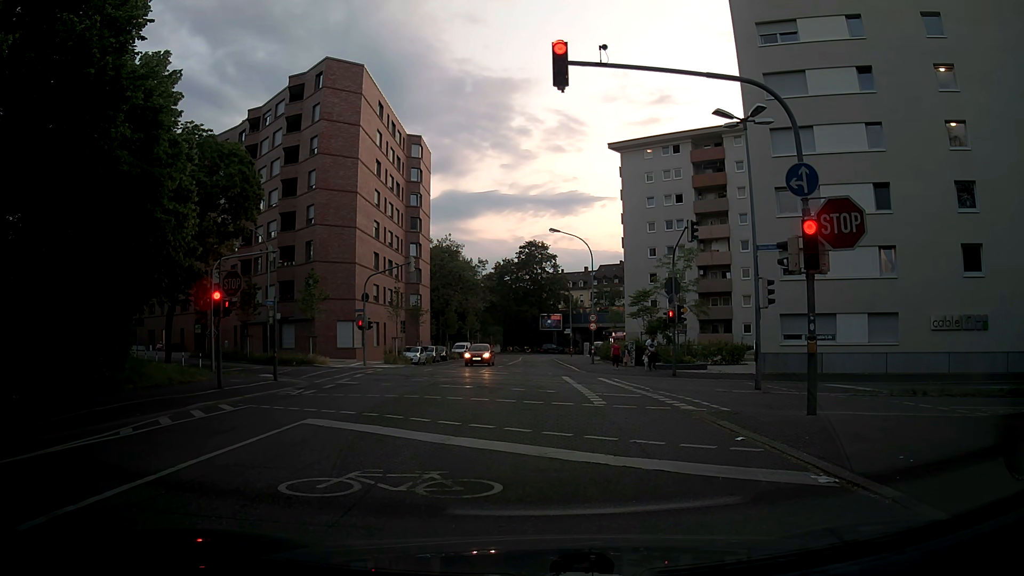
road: tertiary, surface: asphalt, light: Sunrise
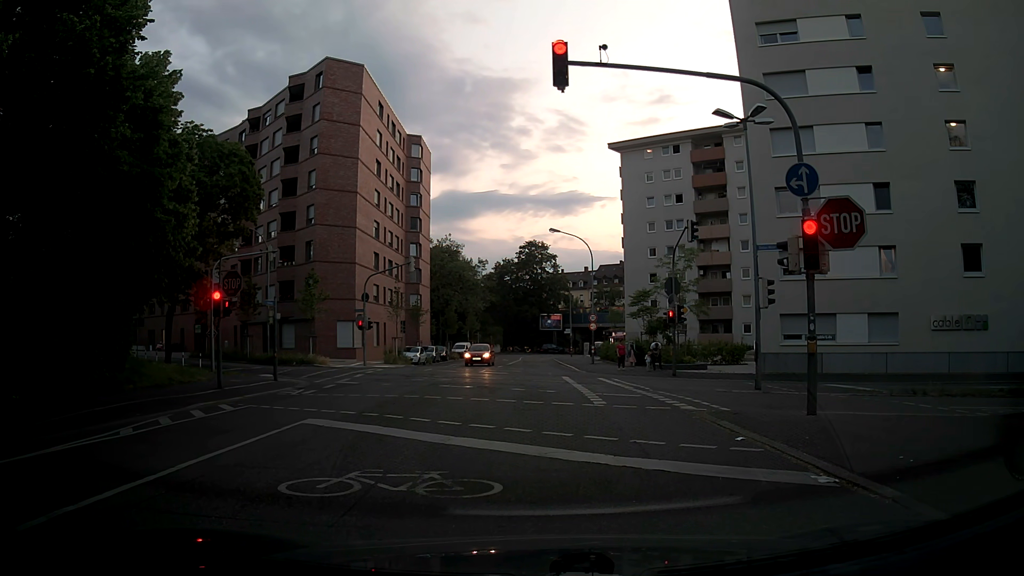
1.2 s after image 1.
(0.0, 0.0) m; 0°
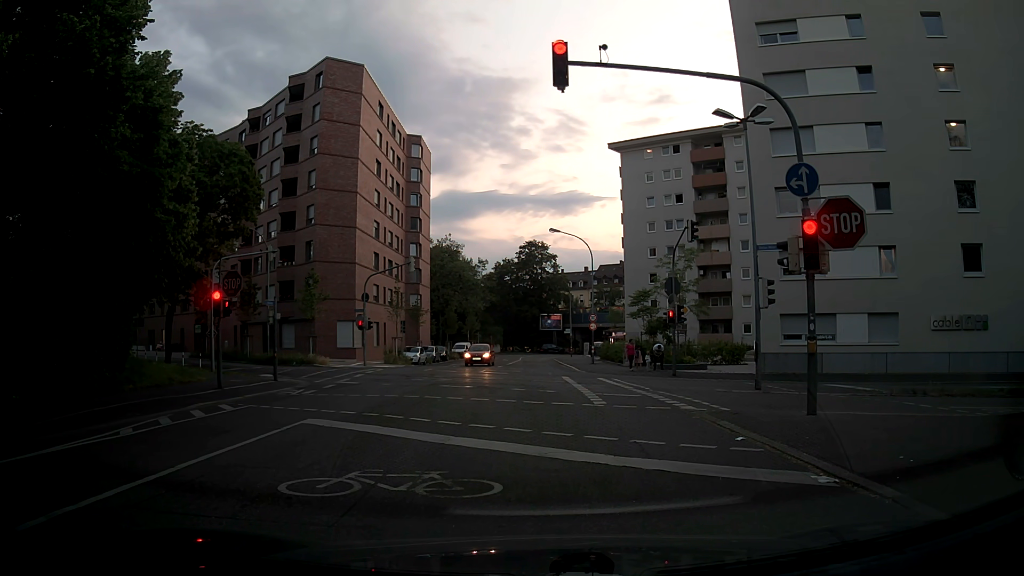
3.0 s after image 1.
(0.0, 0.0) m; 0°
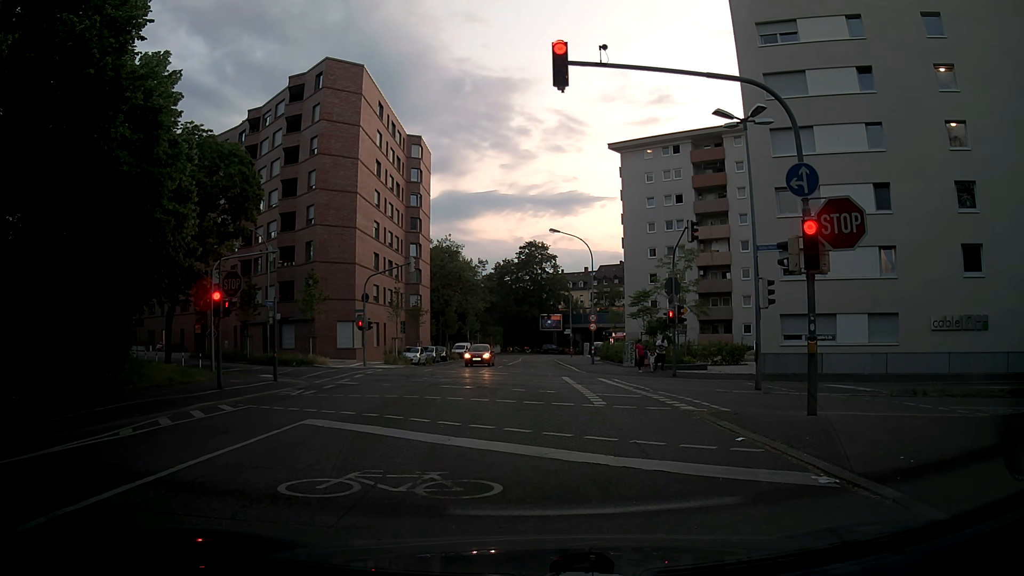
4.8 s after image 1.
(0.0, 0.0) m; 0°
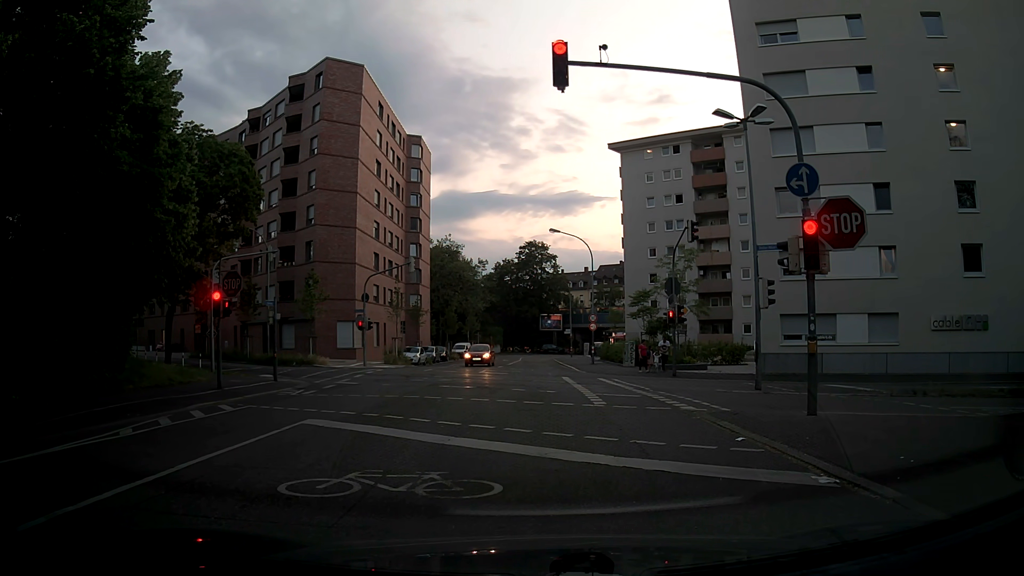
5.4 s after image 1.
(0.0, 0.0) m; 0°
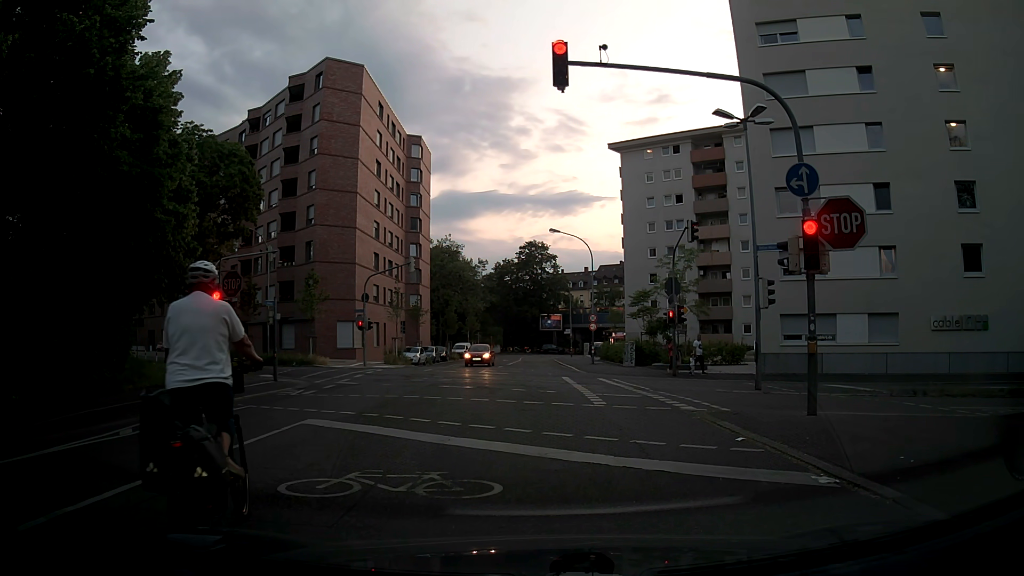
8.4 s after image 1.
(0.0, 0.0) m; 0°
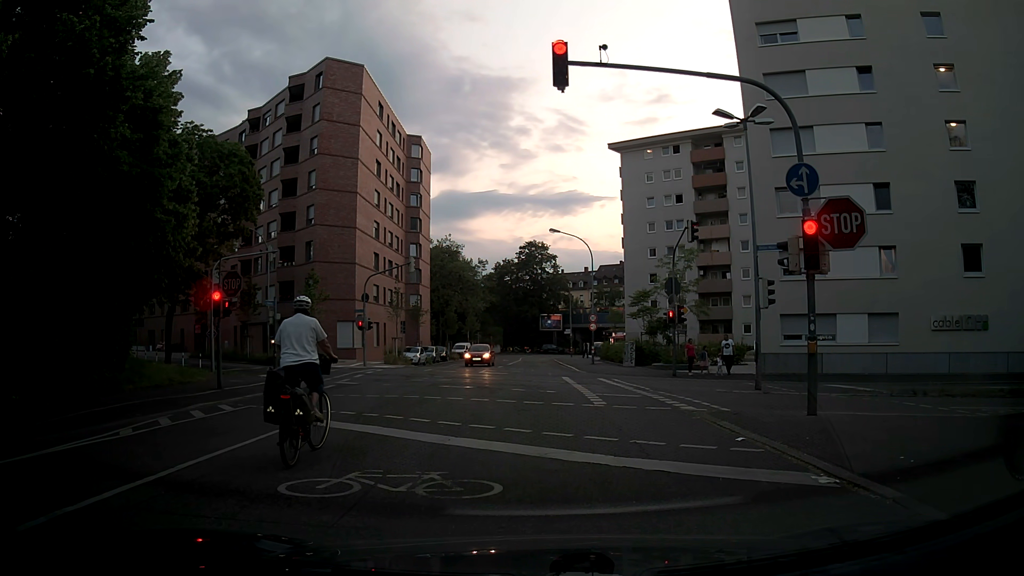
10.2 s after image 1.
(0.0, 0.0) m; 0°
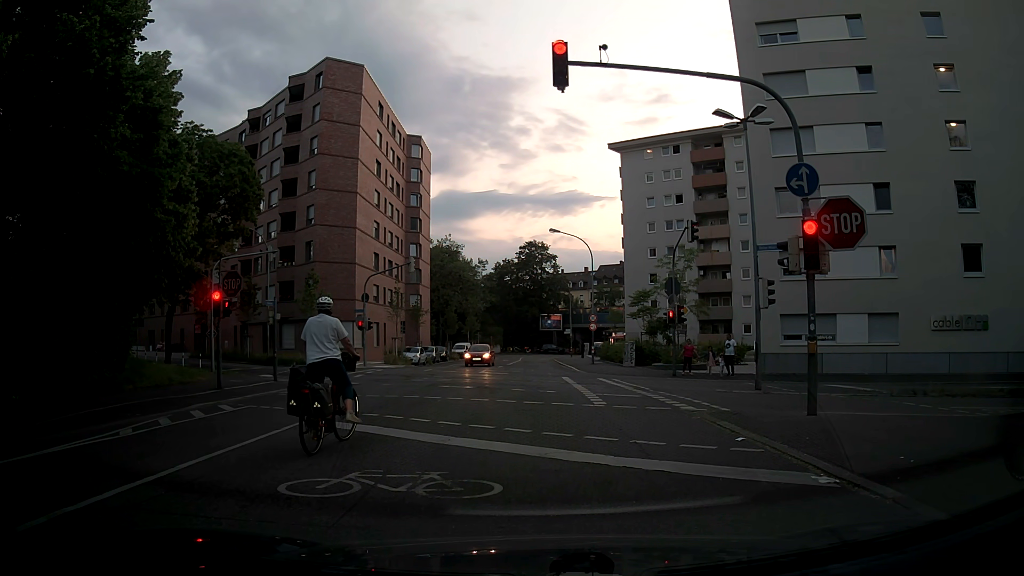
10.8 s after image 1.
(0.0, 0.0) m; 0°
